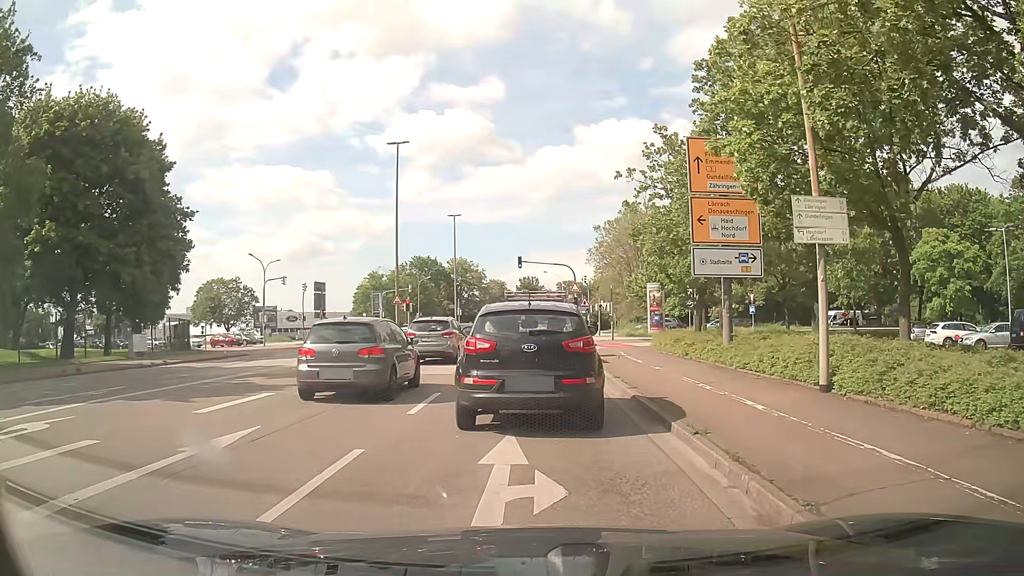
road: unclassified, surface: asphalt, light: Day
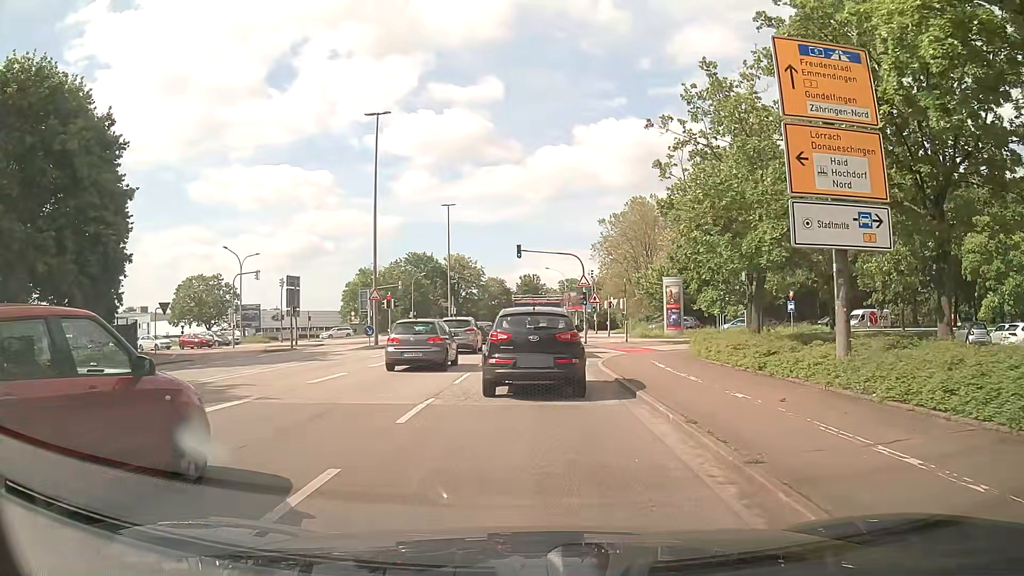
(-0.2, +7.5) m; 0°
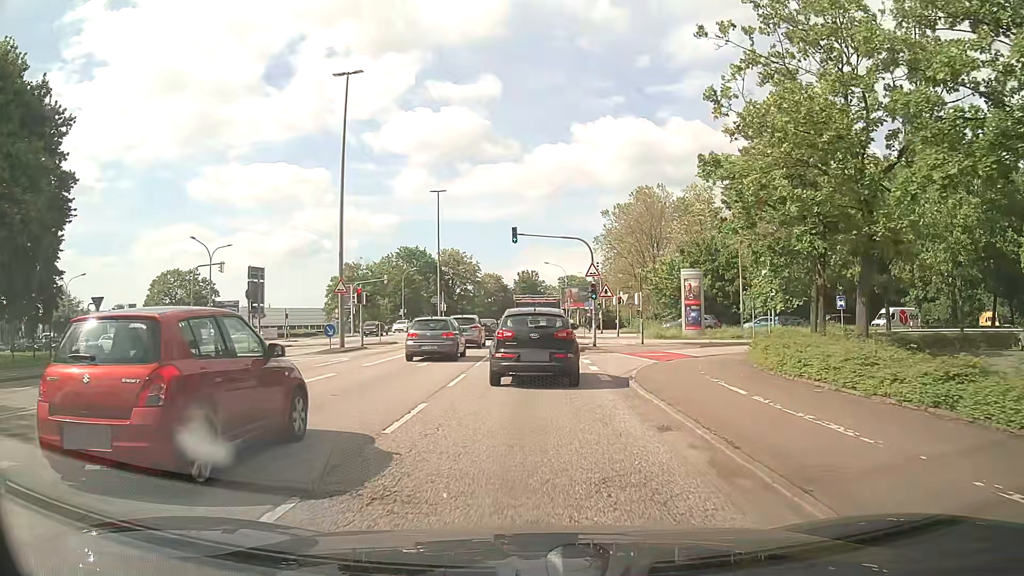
(-0.1, +7.2) m; 0°
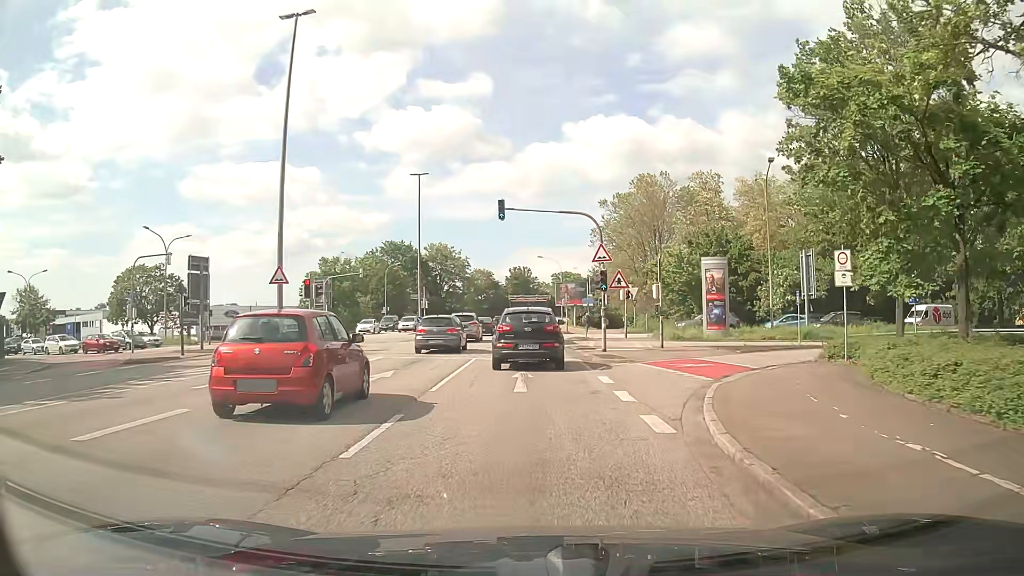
(-0.1, +7.6) m; -1°
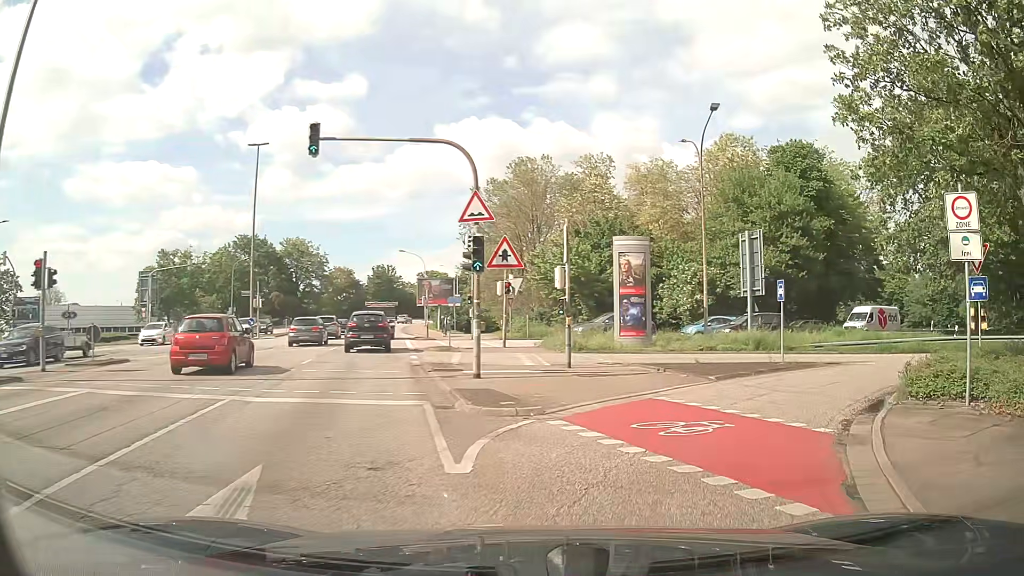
(+0.7, +11.2) m; +11°
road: trunk_link
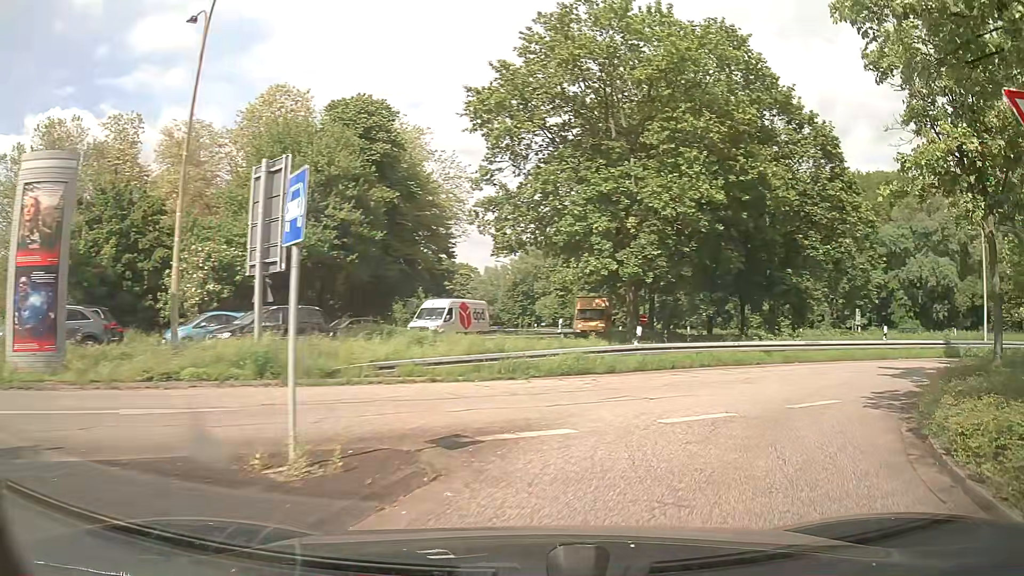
(+4.4, +13.7) m; +38°
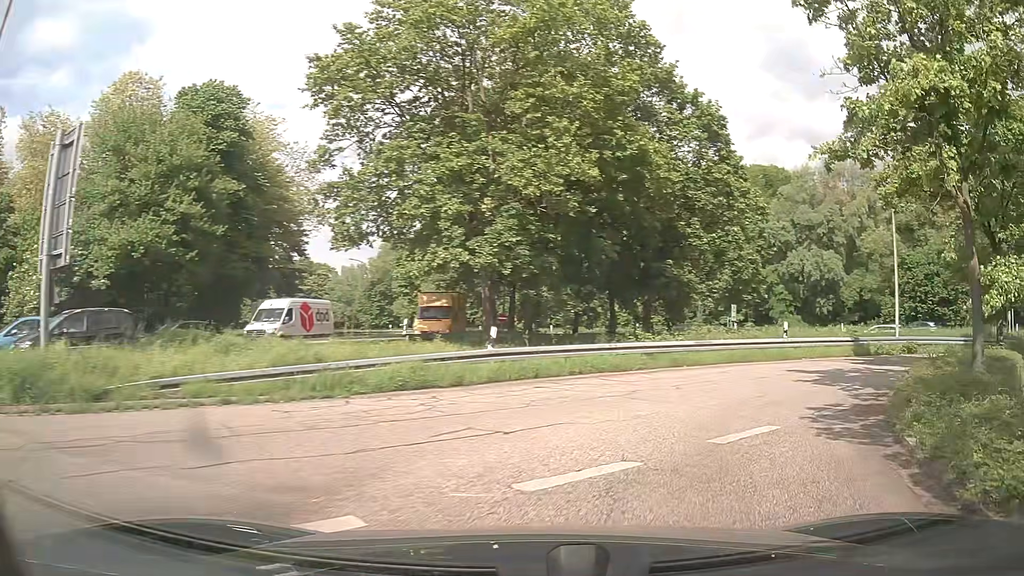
(+0.5, +3.7) m; +13°
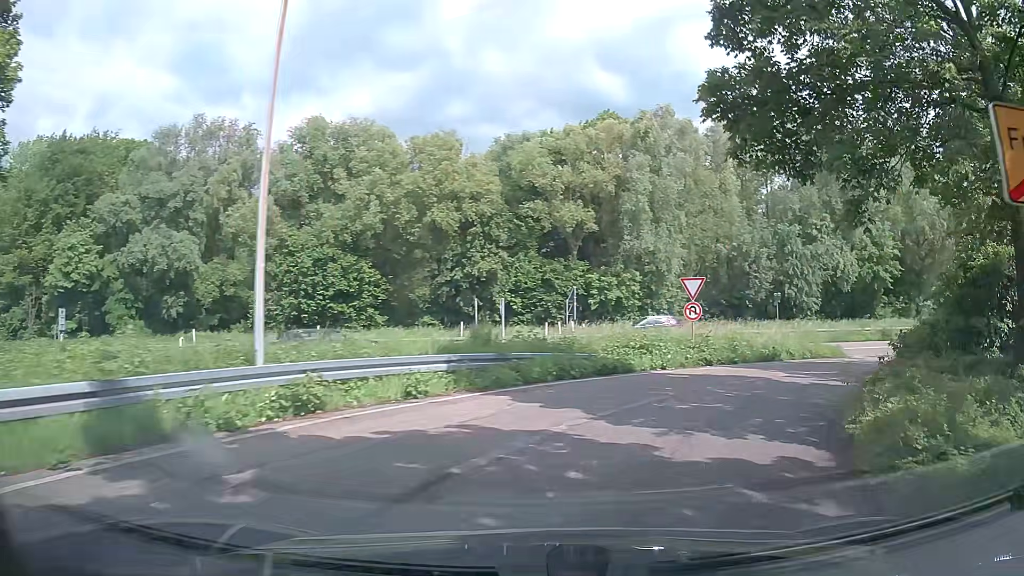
(+9.3, +17.9) m; +53°
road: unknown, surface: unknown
(+2, +10) (+8, +18) (+17, +23) (+26, +26) (+36, +27) (+46, +29) (+56, +30) (+66, +31) (+76, +32) (+86, +33) m
